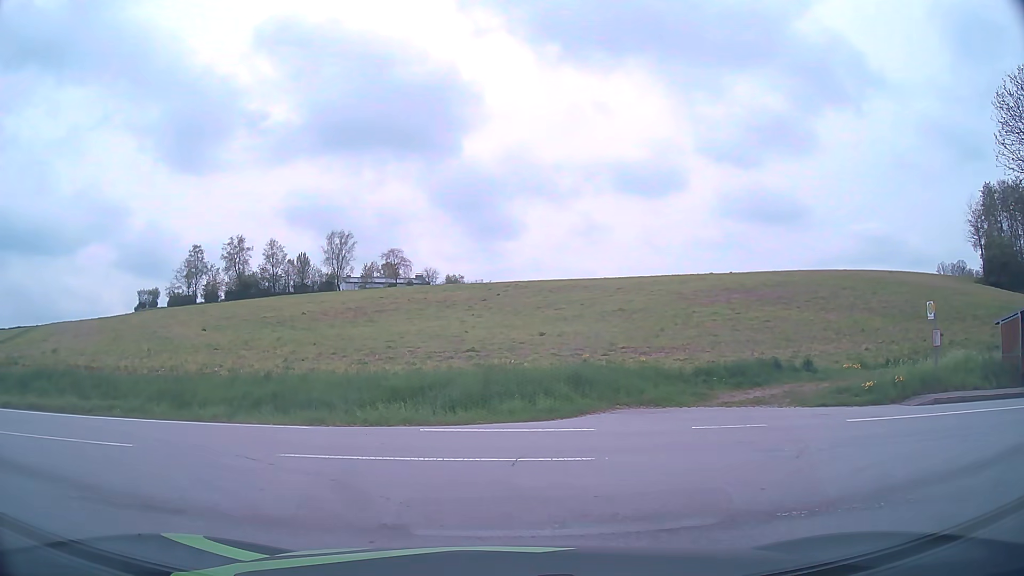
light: Day
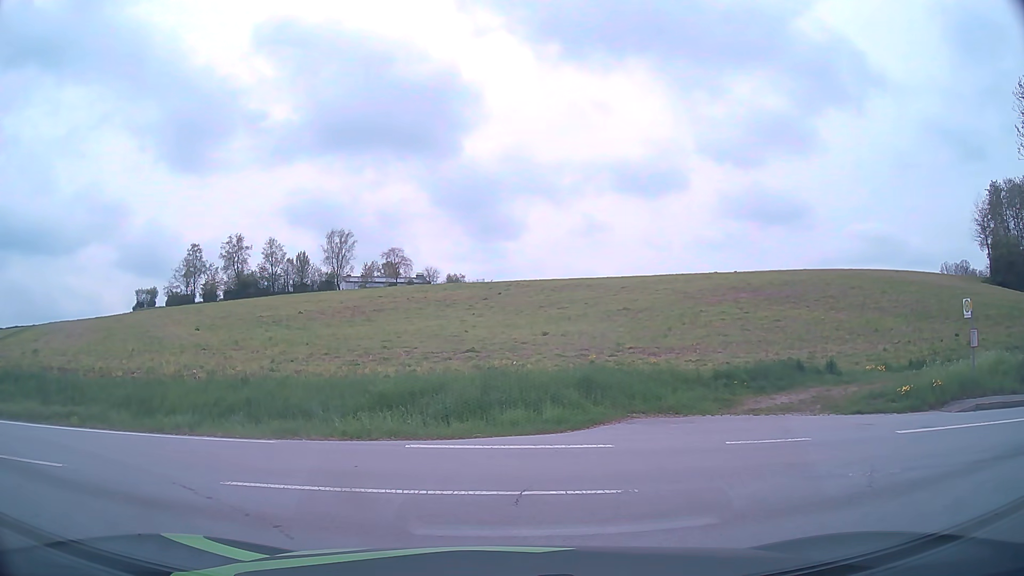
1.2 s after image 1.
(0.0, +1.6) m; +2°
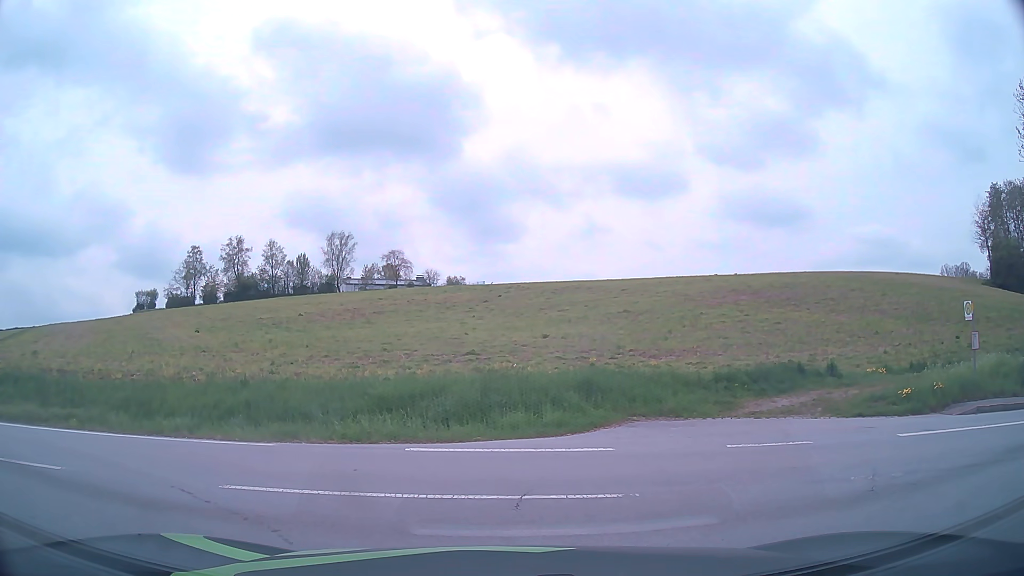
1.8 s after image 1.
(0.0, +0.1) m; 0°
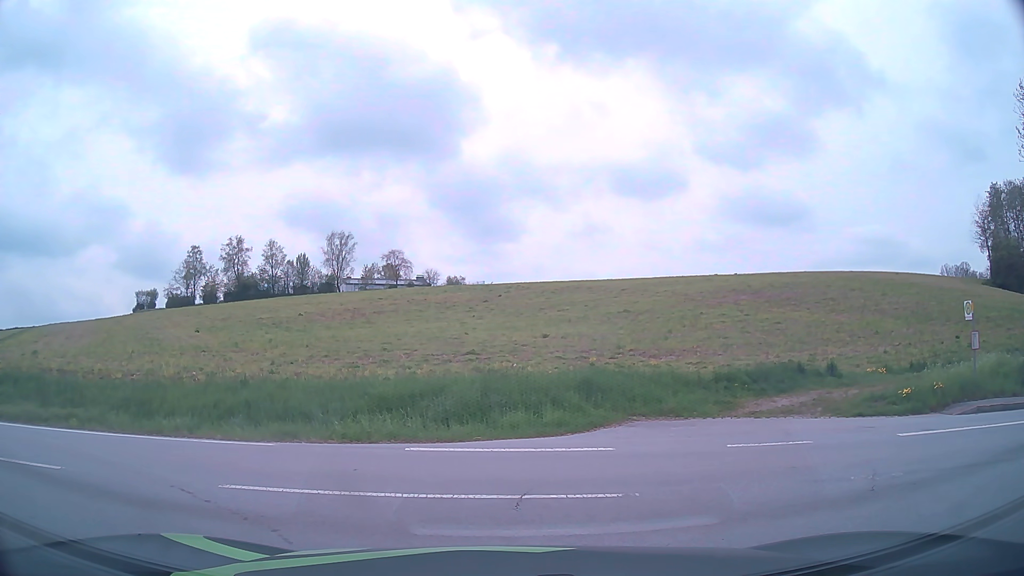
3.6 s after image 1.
(0.0, +0.1) m; 0°
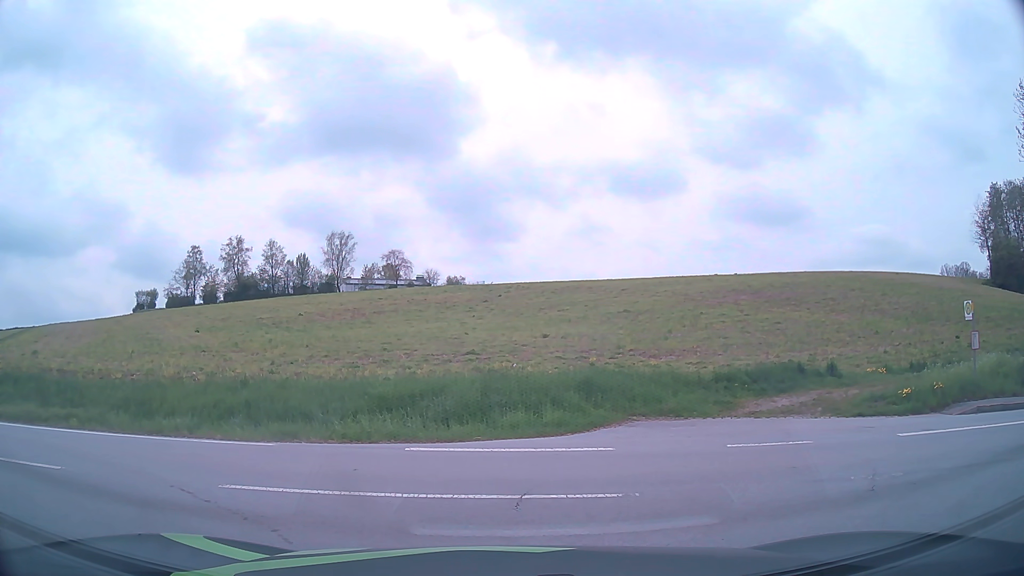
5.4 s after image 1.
(0.0, 0.0) m; 0°
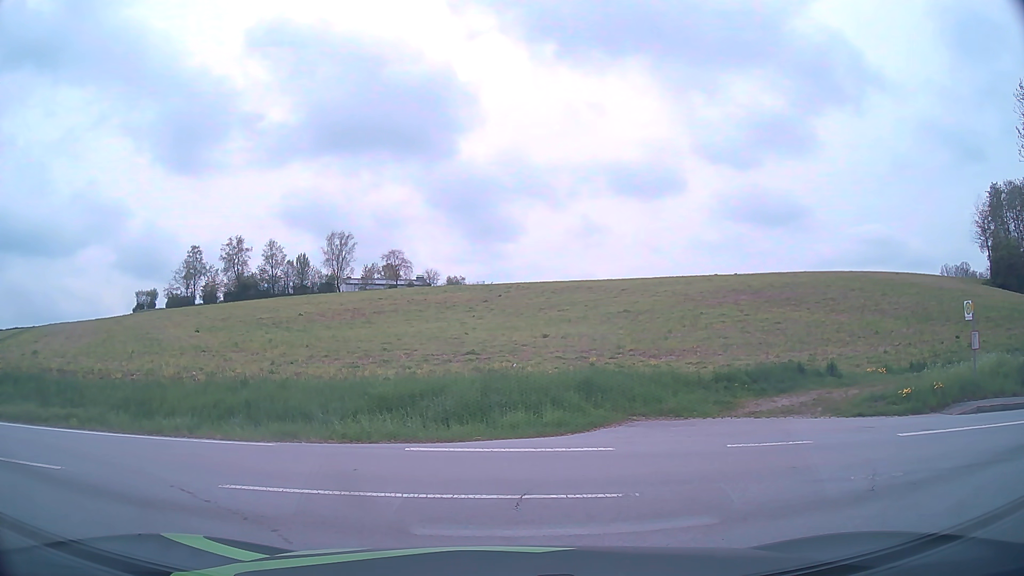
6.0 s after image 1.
(0.0, 0.0) m; 0°
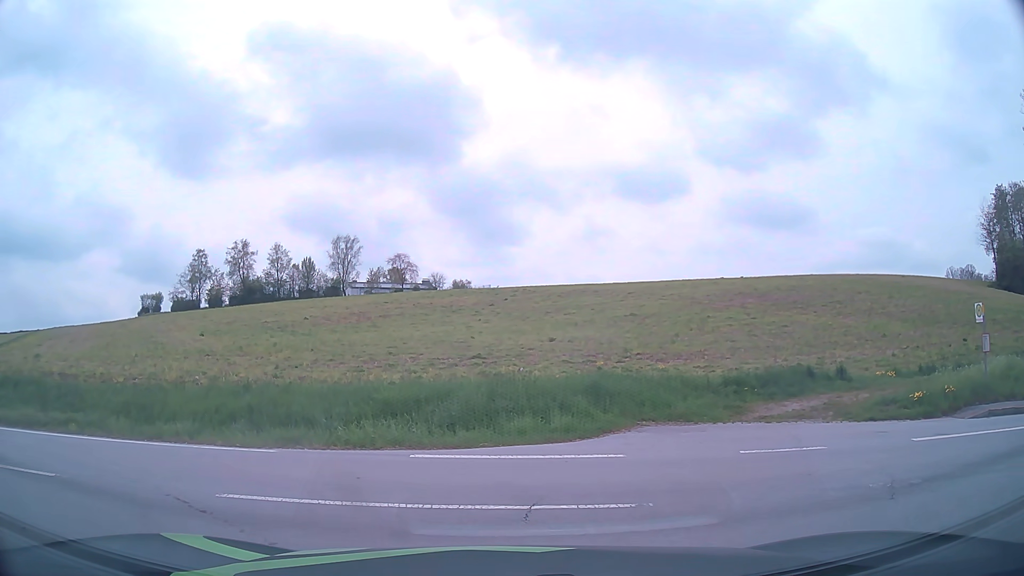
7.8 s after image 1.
(0.0, +0.3) m; 0°
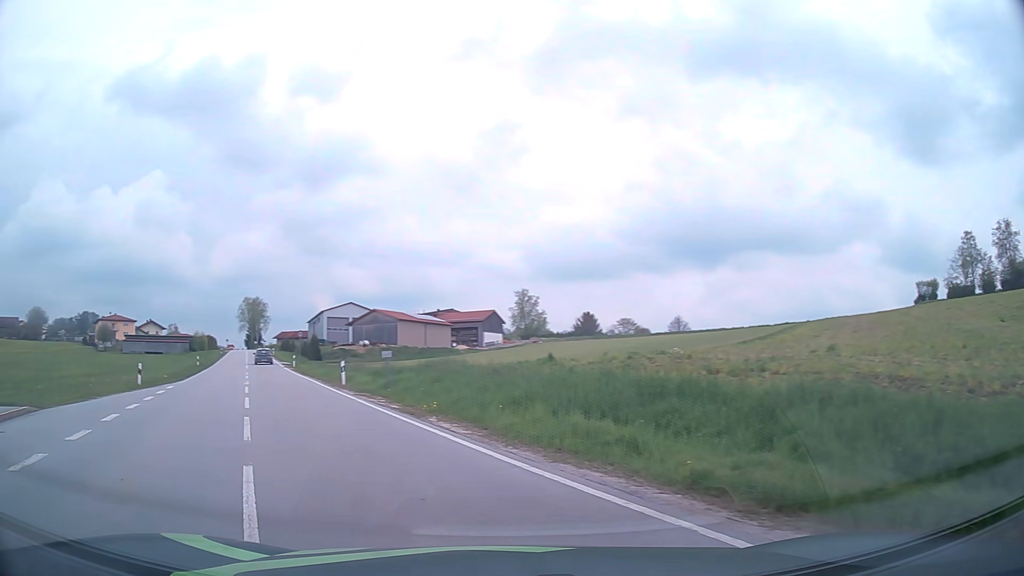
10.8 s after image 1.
(-5.8, +7.5) m; -71°
(-2, +10) (-5, +19) (-9, +28) (-13, +38) (-16, +47) (-20, +56) (-23, +66) (-27, +75) (-30, +85) (-34, +94) m
